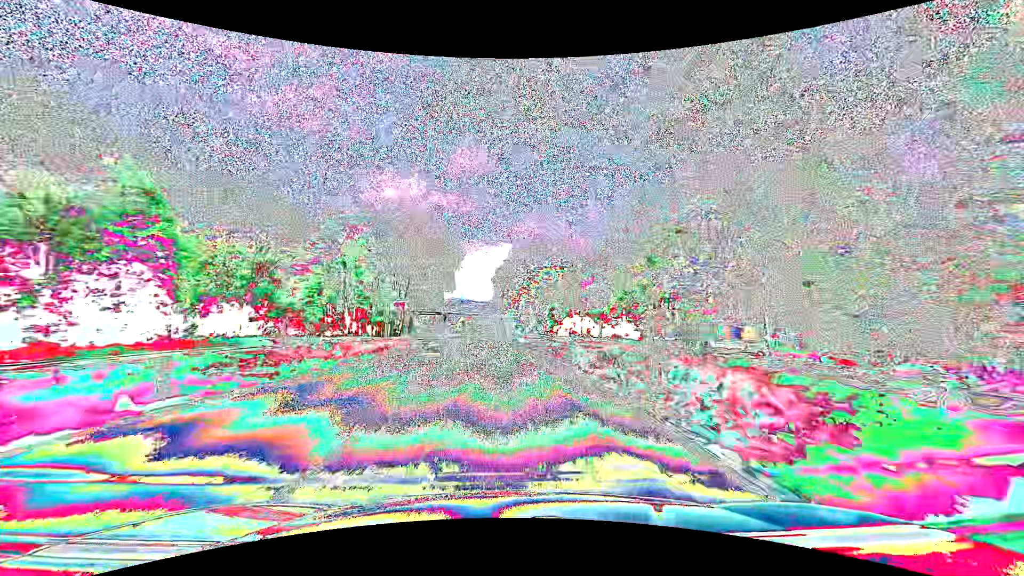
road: primary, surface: asphalt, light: Day
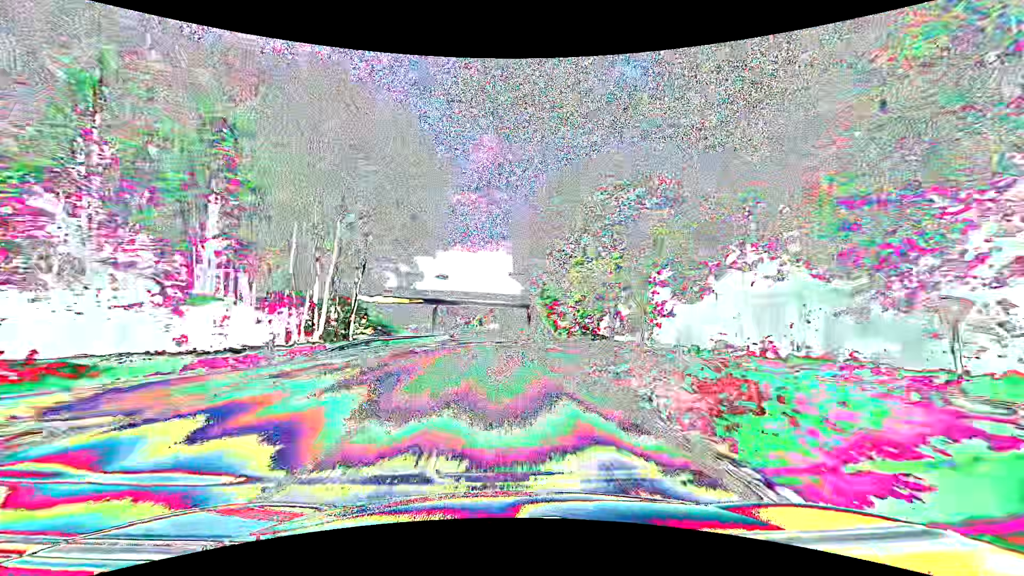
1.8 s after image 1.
(-1.0, +47.3) m; -2°
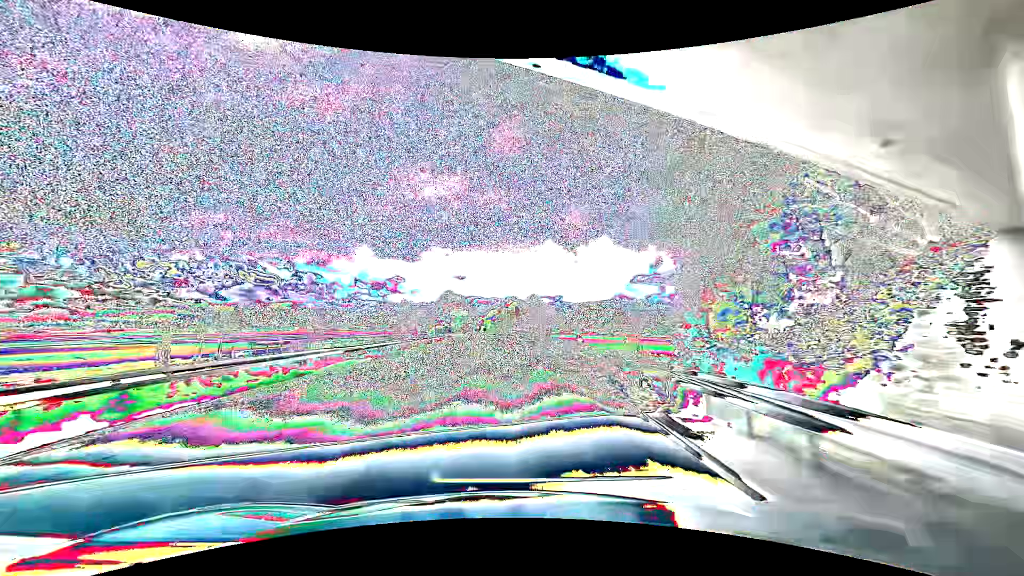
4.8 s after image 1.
(-2.2, +78.9) m; -2°
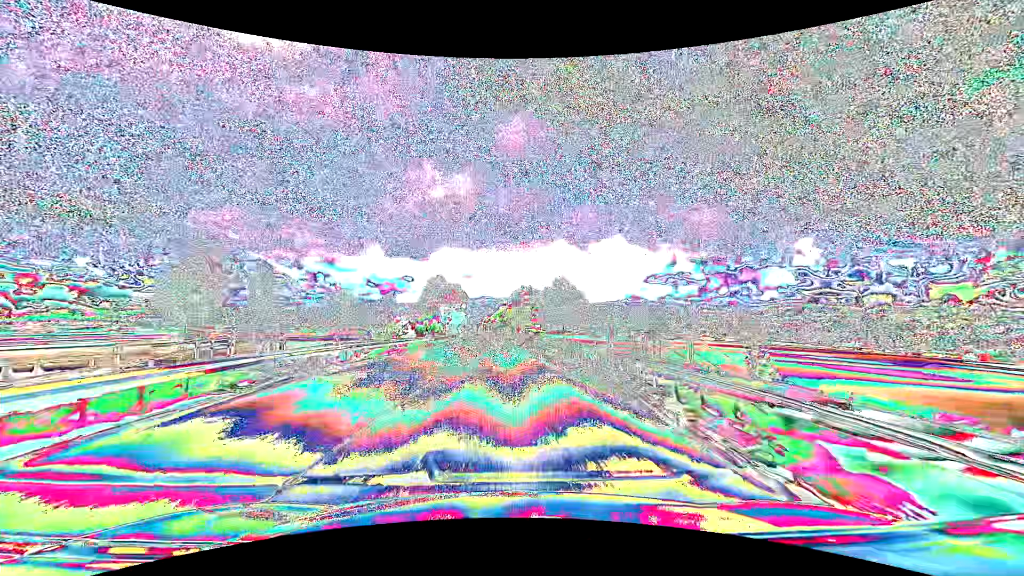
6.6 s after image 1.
(-0.4, +47.4) m; -2°
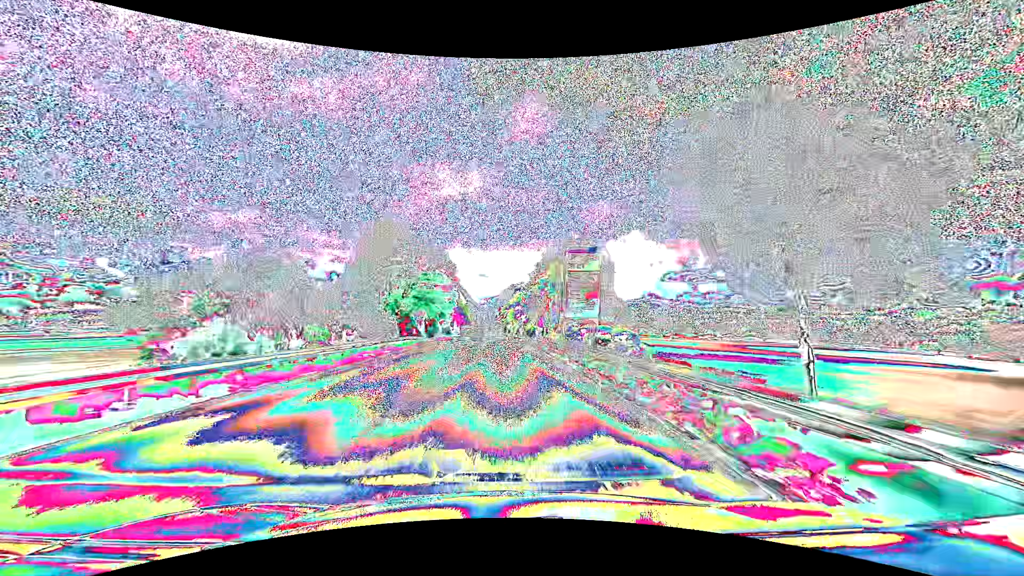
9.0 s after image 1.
(-0.9, +63.2) m; -2°
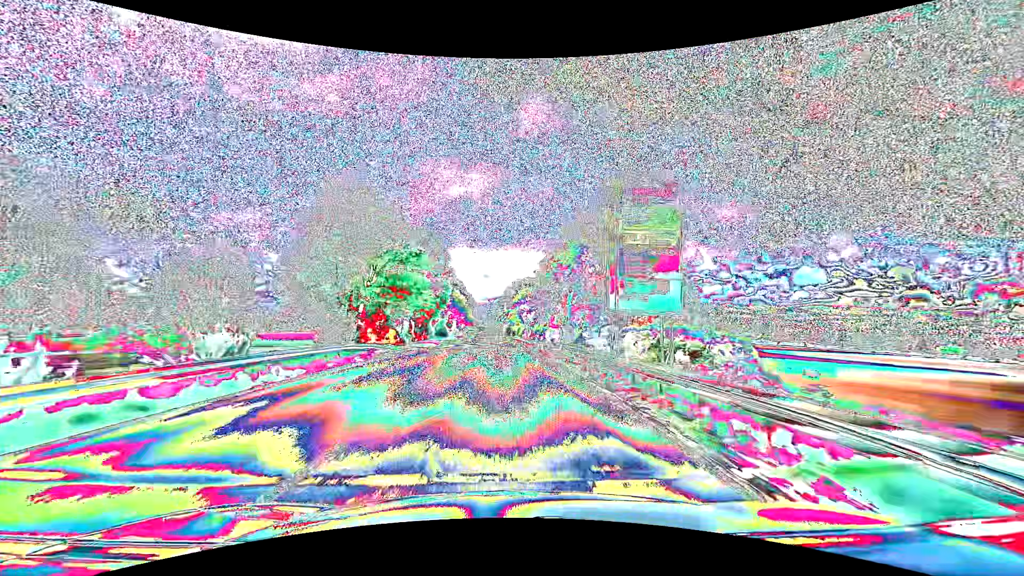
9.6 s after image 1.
(-0.1, +15.8) m; 0°
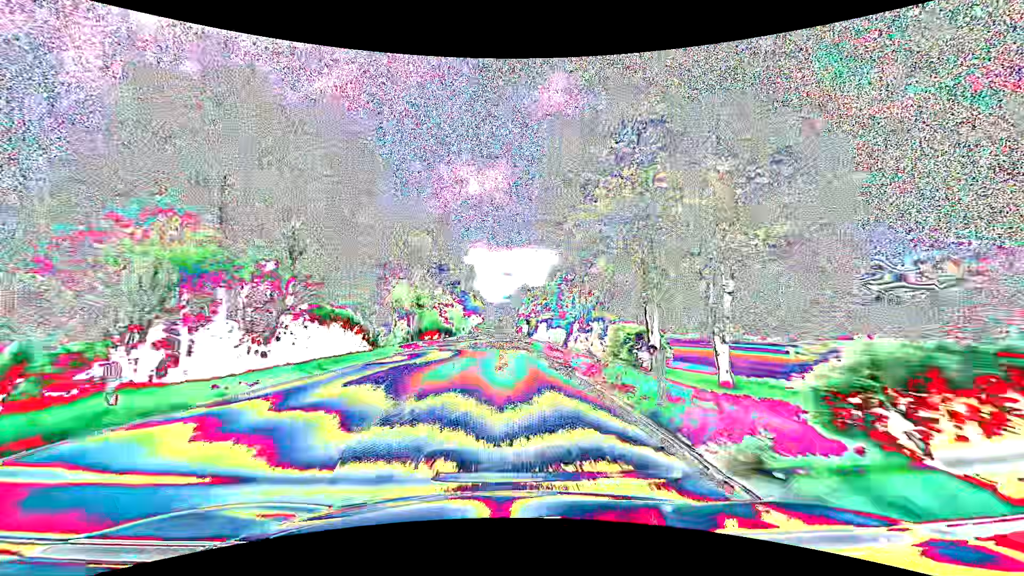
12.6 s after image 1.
(-1.6, +79.1) m; -2°
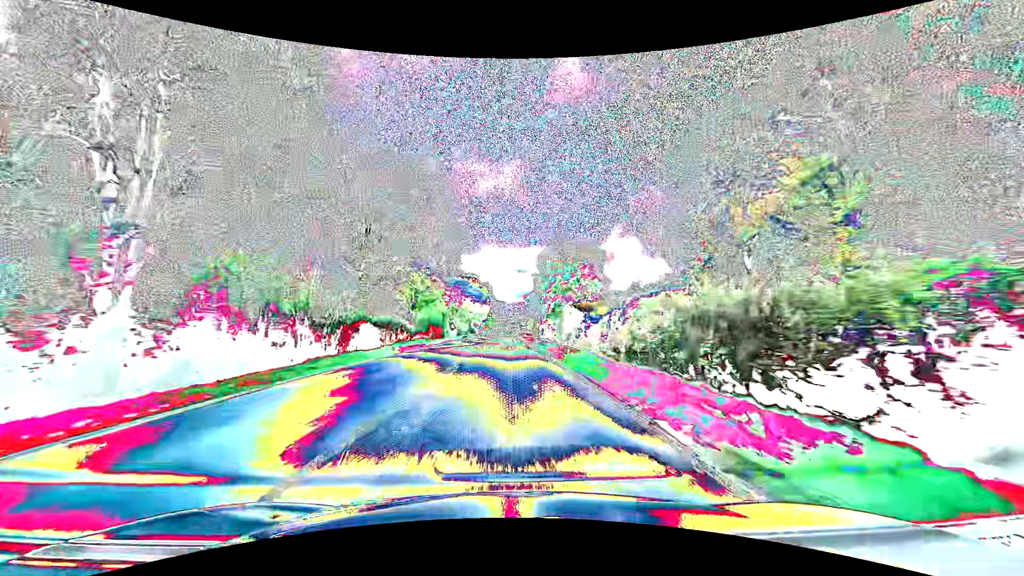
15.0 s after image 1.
(-1.1, +63.4) m; -1°
(0, +10) (0, +20) (0, +30) (0, +40) (0, +50) (-1, +60) (-1, +70) (-1, +80) (-1, +90) (-1, +100) m
